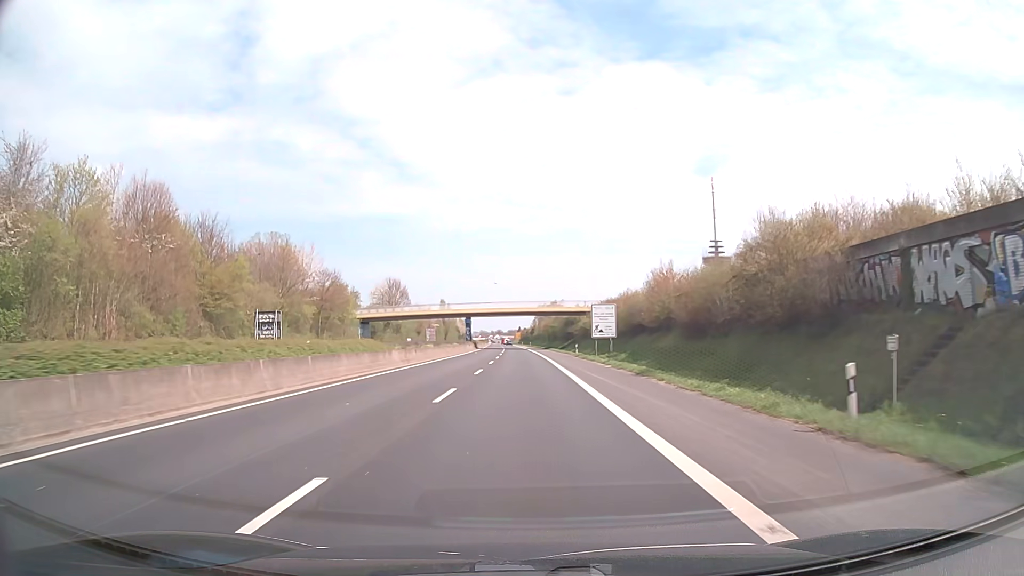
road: trunk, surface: asphalt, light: Day
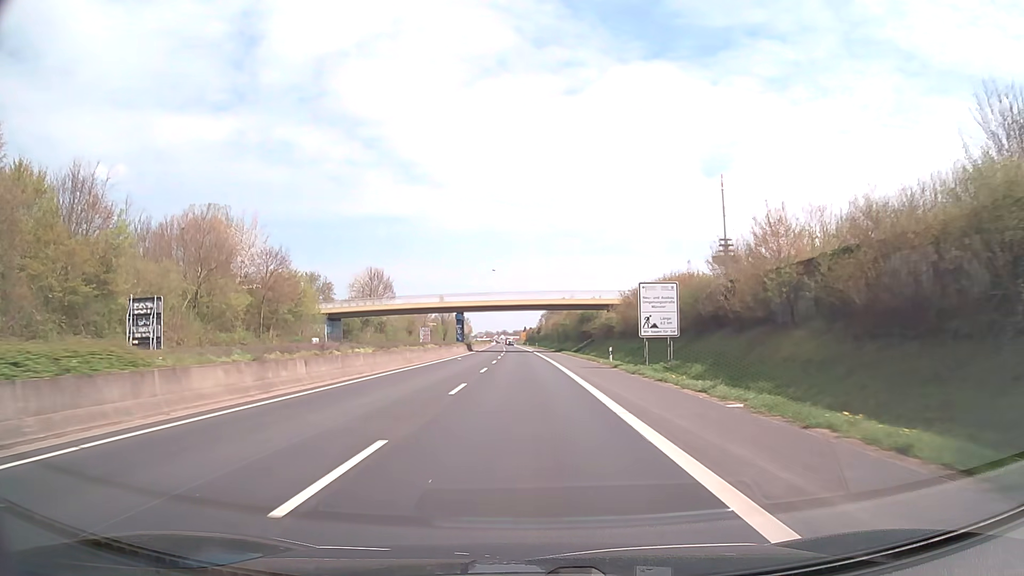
(-0.1, +21.6) m; -1°
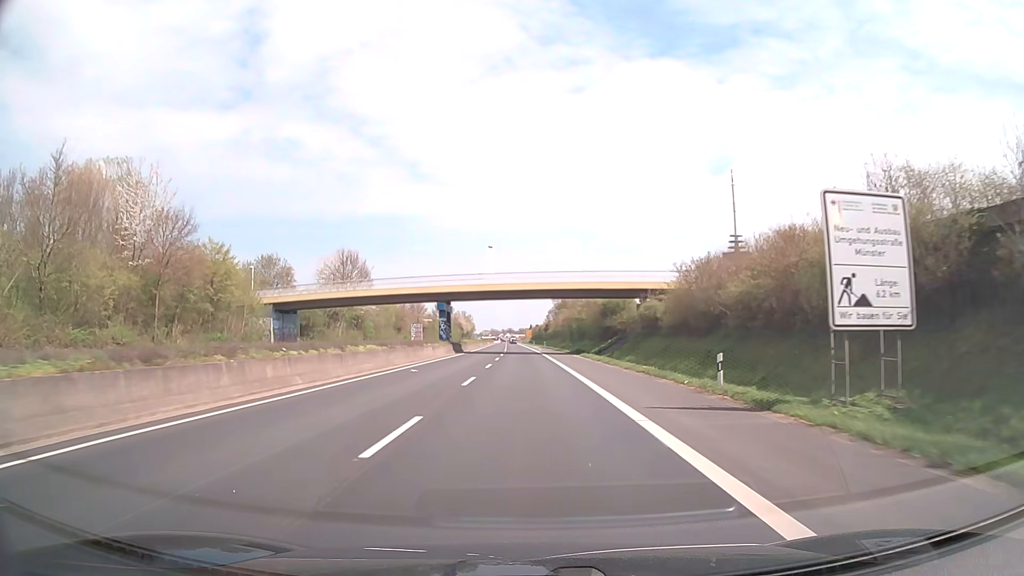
(-0.1, +21.6) m; 0°
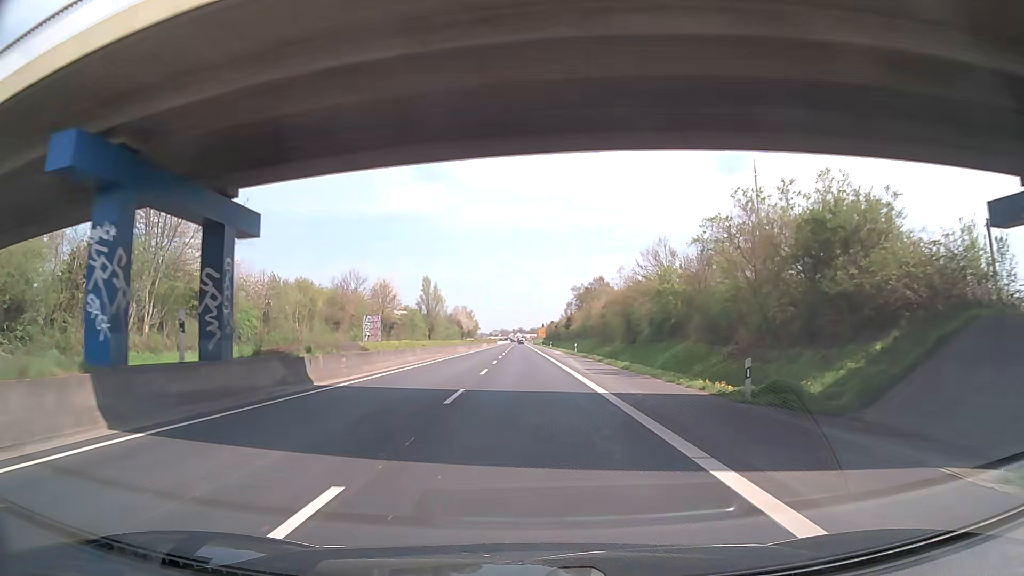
(-0.5, +54.0) m; -1°
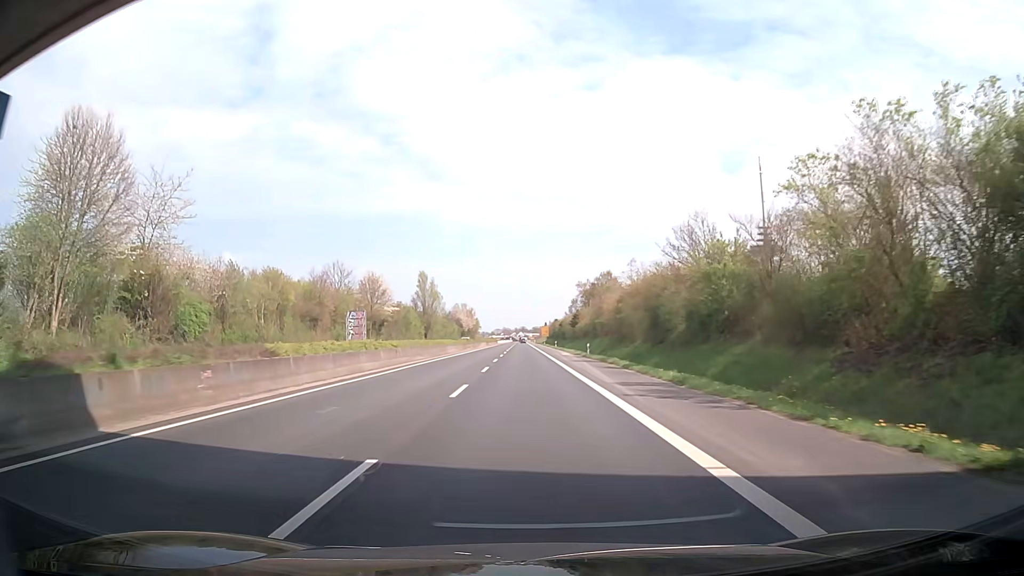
(0.0, +10.8) m; 0°
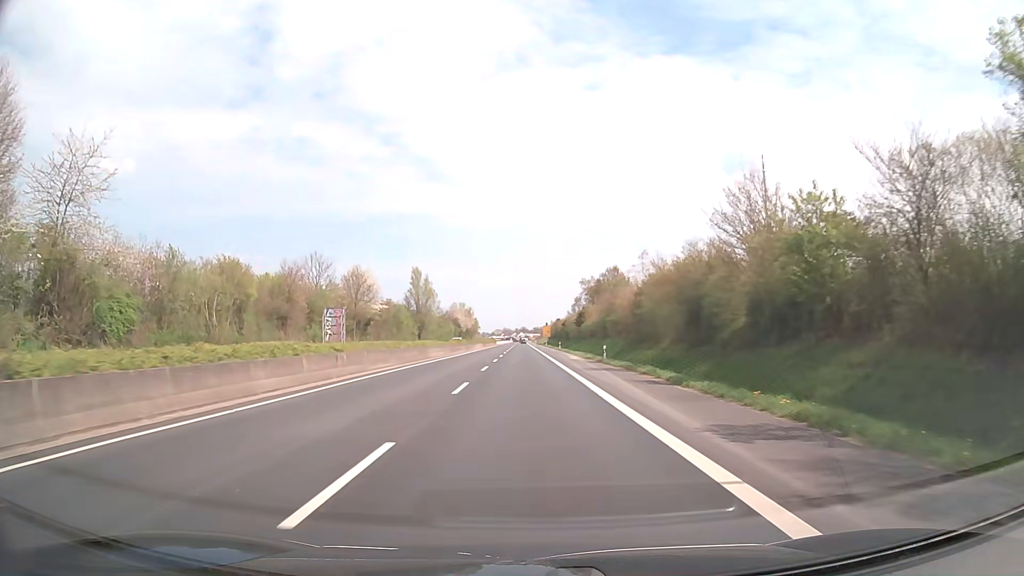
(0.0, +10.8) m; 0°
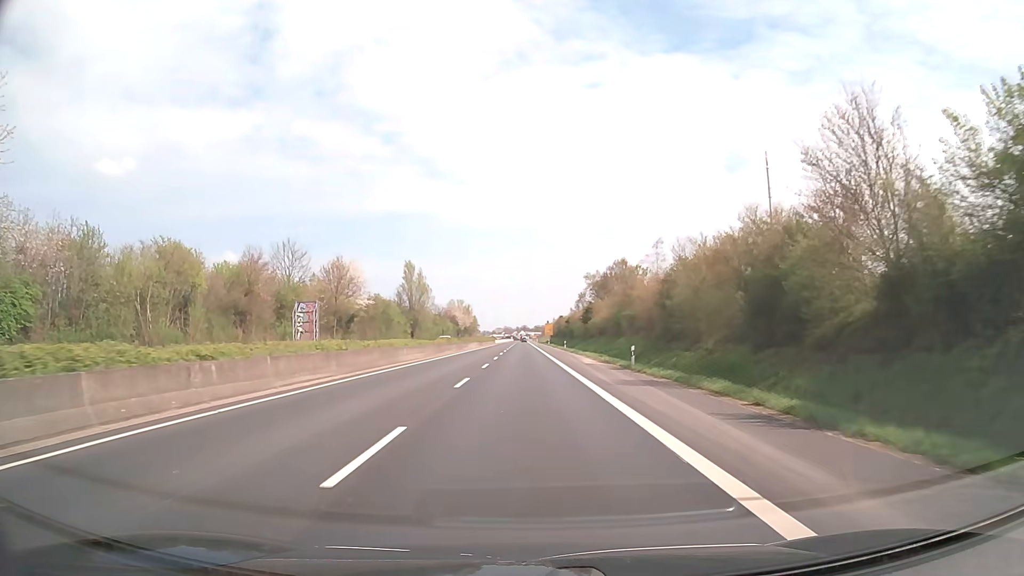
(0.0, +10.8) m; 0°
